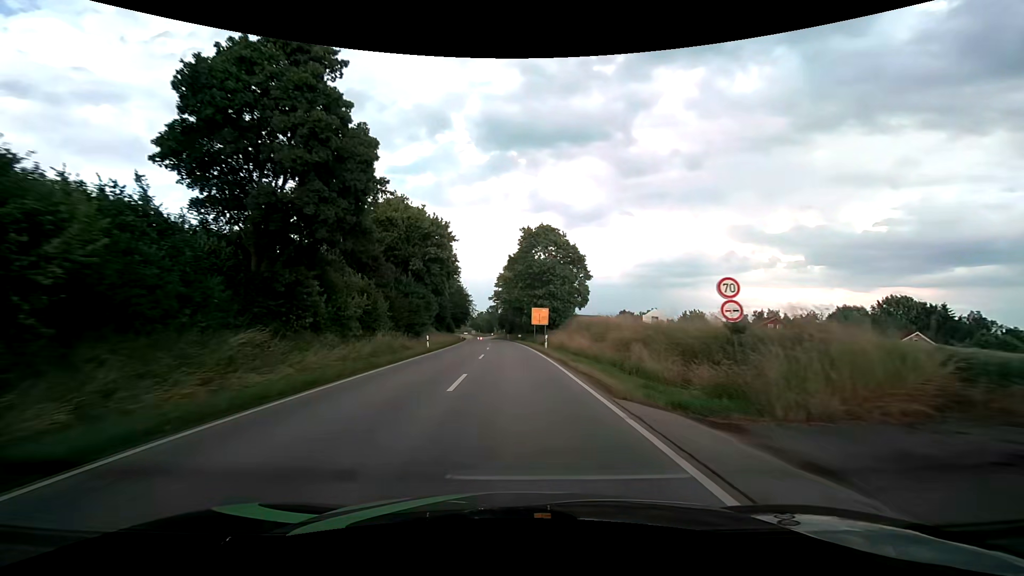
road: secondary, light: Day
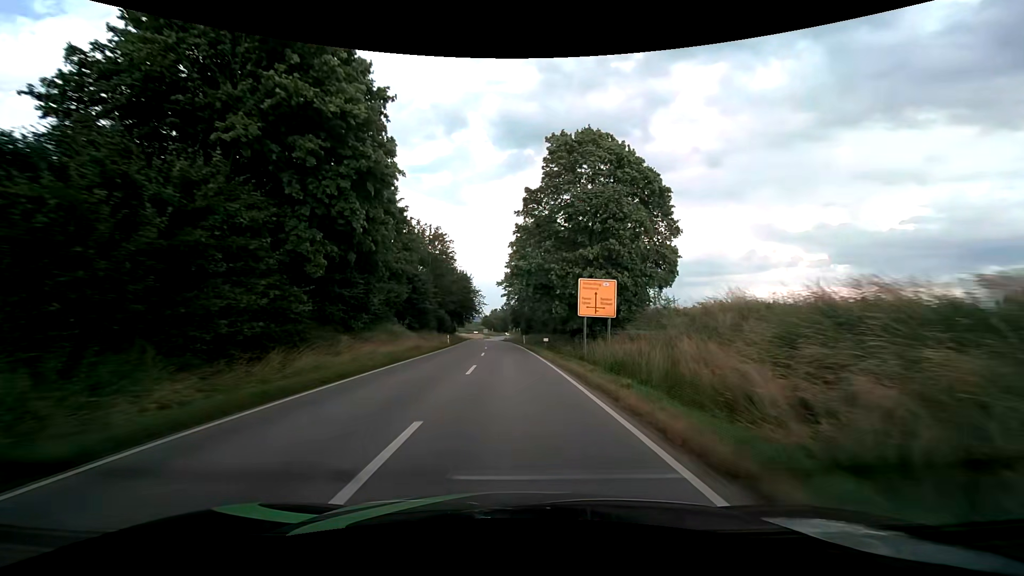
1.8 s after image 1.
(-0.7, +31.7) m; -2°
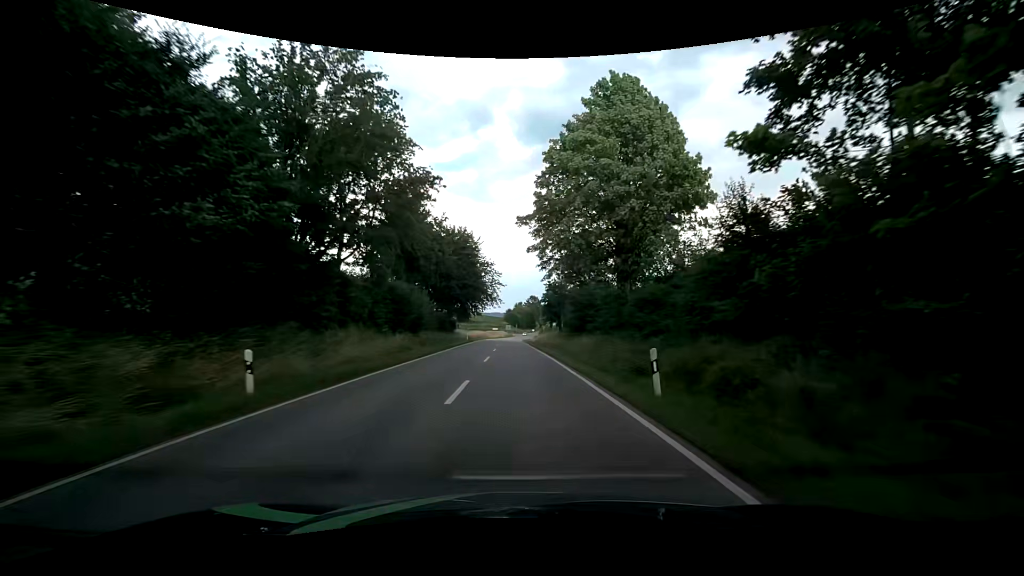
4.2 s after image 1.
(-1.7, +42.5) m; -3°
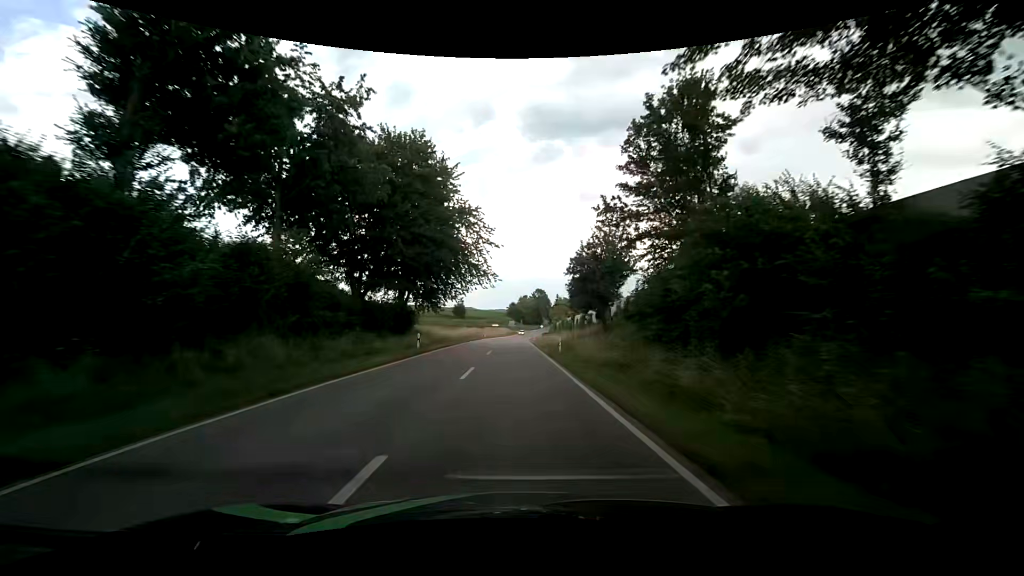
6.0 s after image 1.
(-0.2, +31.7) m; -1°
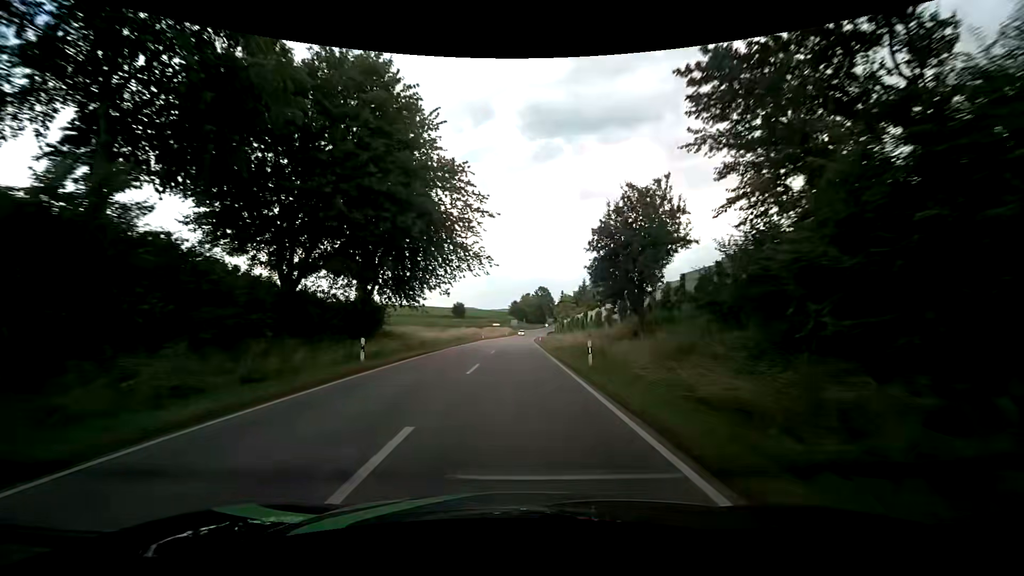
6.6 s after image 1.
(0.0, +10.6) m; 0°
(0, +10) (0, +20) (0, +30) (0, +40) (0, +50) (0, +60) (0, +70) (0, +80) (+1, +90) (+1, +100) m
